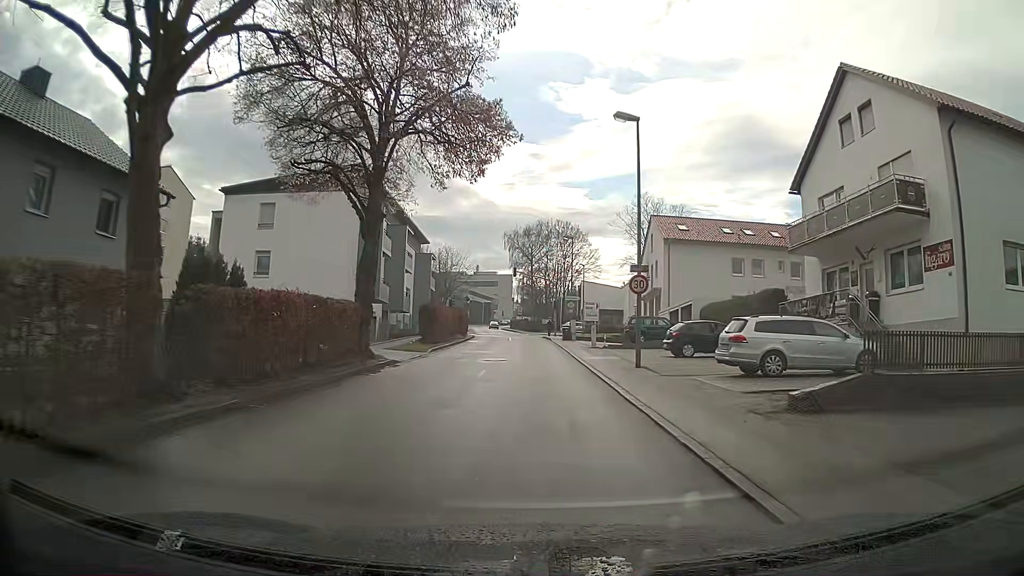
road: unclassified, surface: asphalt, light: Day
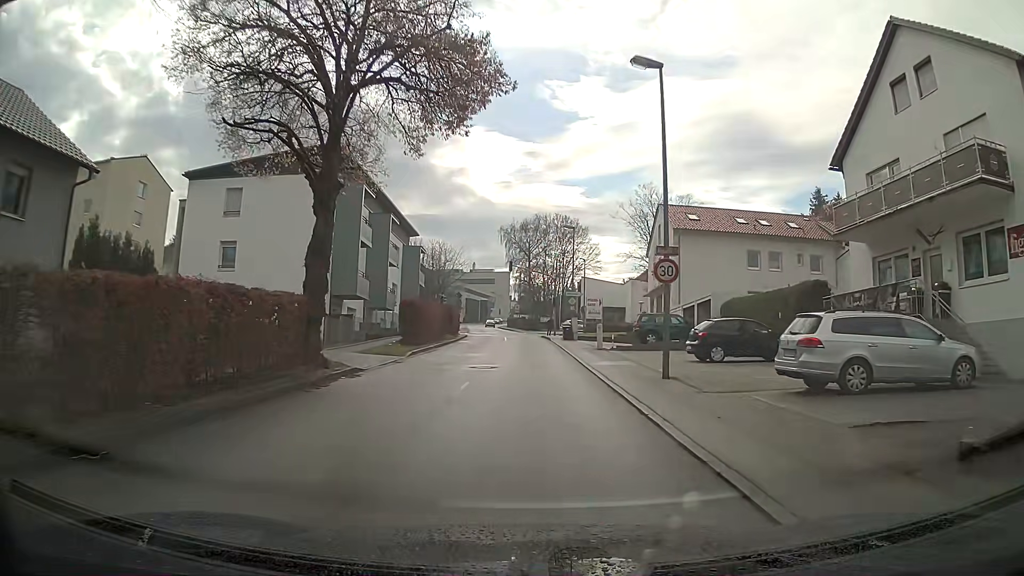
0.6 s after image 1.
(0.0, +4.6) m; 0°
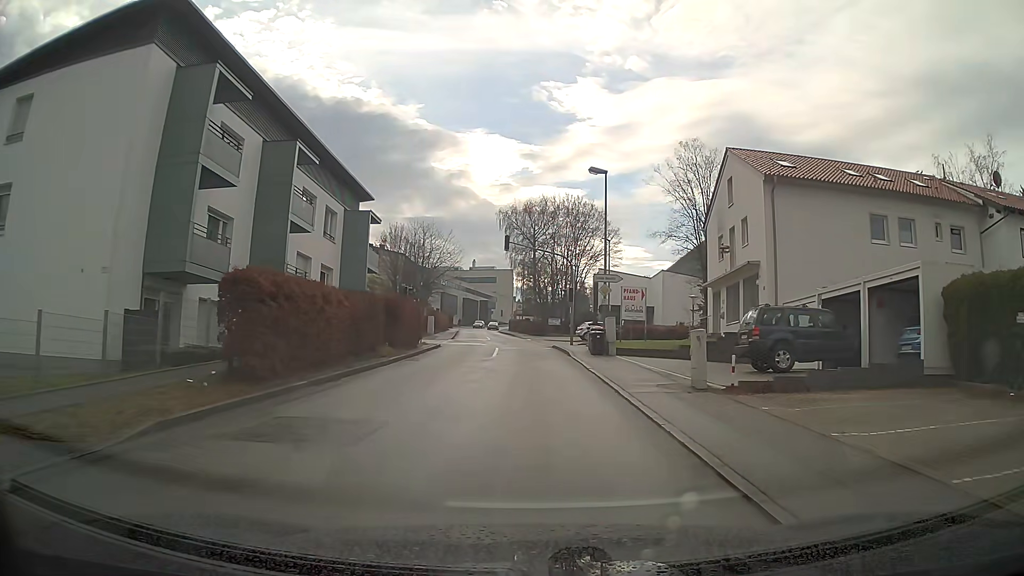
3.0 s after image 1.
(-0.1, +18.5) m; 0°
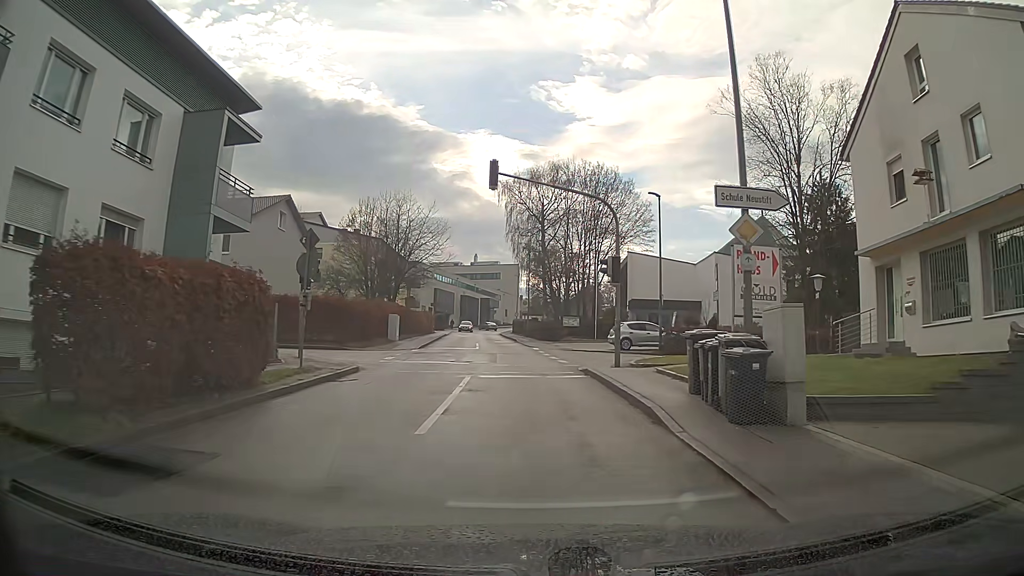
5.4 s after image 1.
(0.0, +18.5) m; -1°
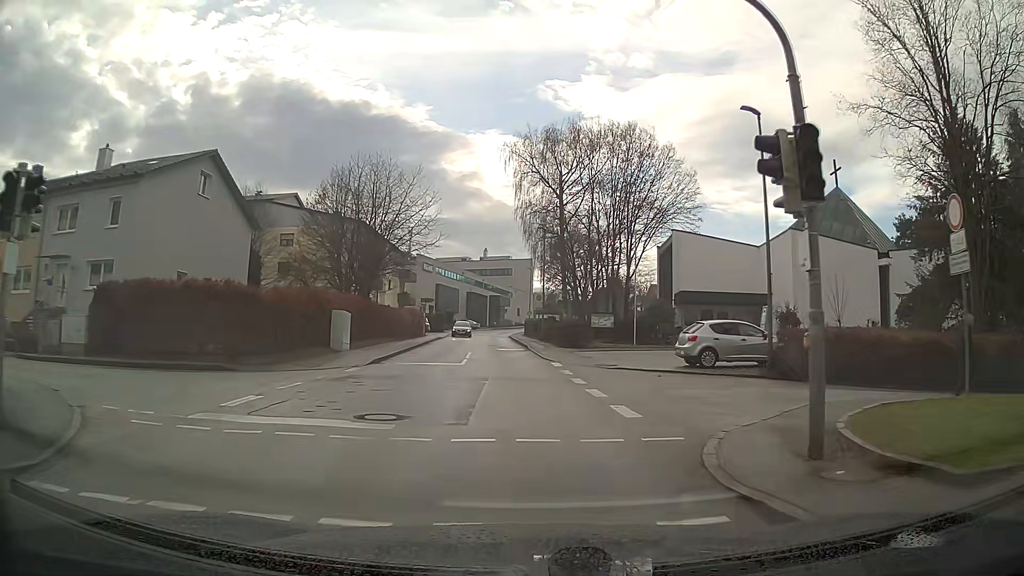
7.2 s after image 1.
(-0.2, +14.0) m; -1°
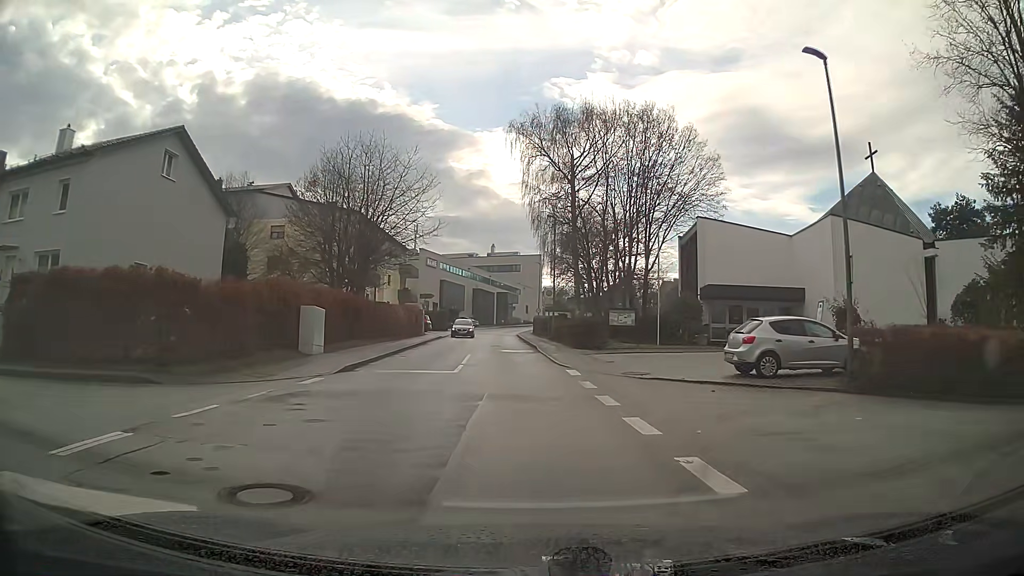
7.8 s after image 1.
(0.0, +4.7) m; -1°
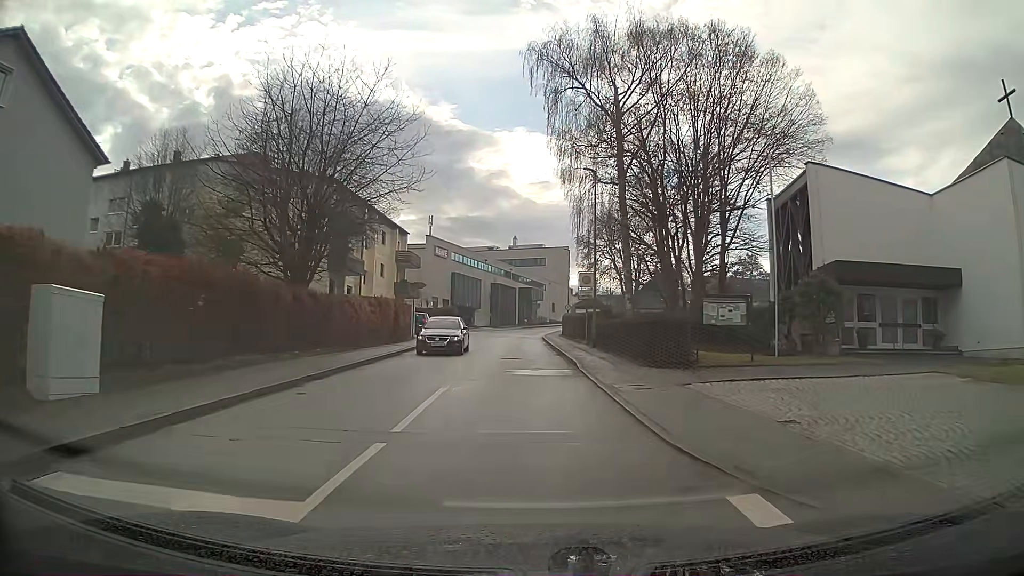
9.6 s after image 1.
(-0.2, +14.1) m; -2°
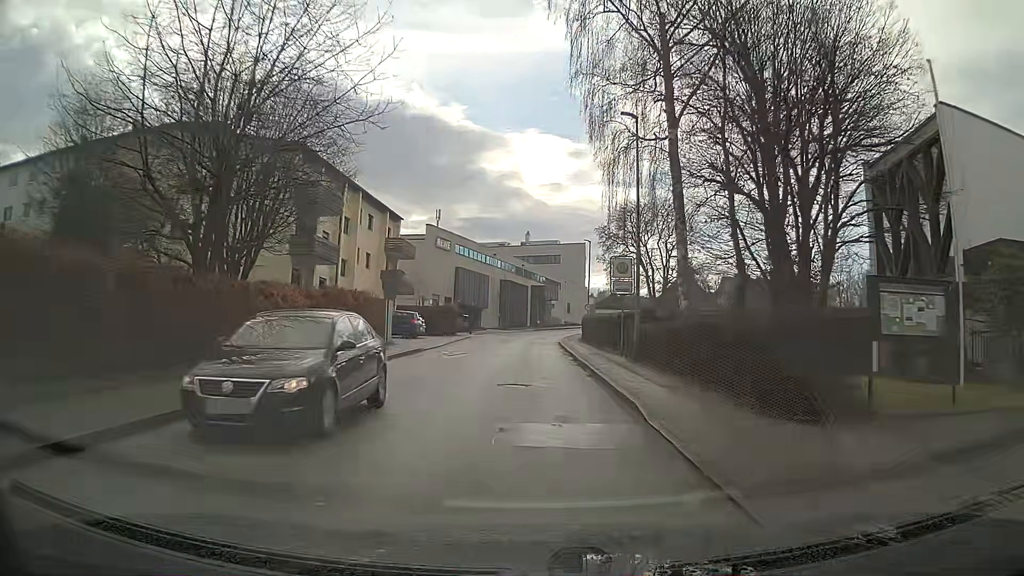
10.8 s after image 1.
(-0.1, +9.3) m; 0°
